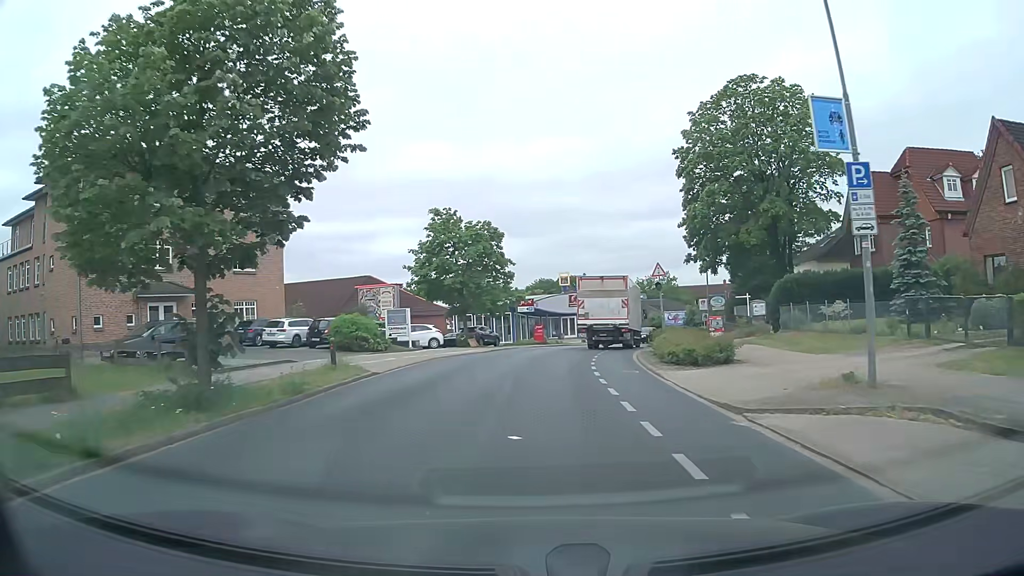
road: tertiary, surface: asphalt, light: Day
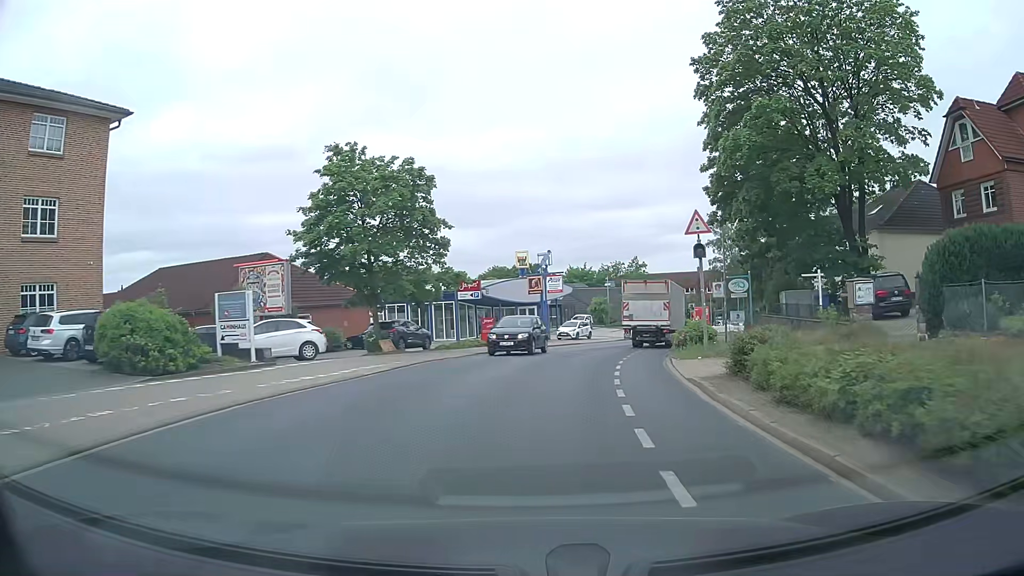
(+0.3, +15.9) m; +3°
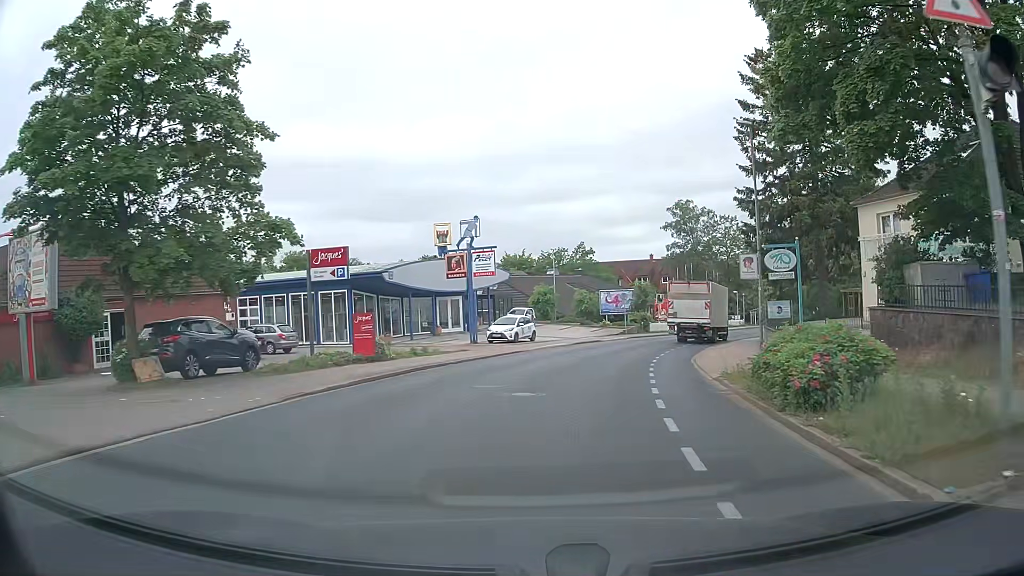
(+0.9, +15.9) m; +6°
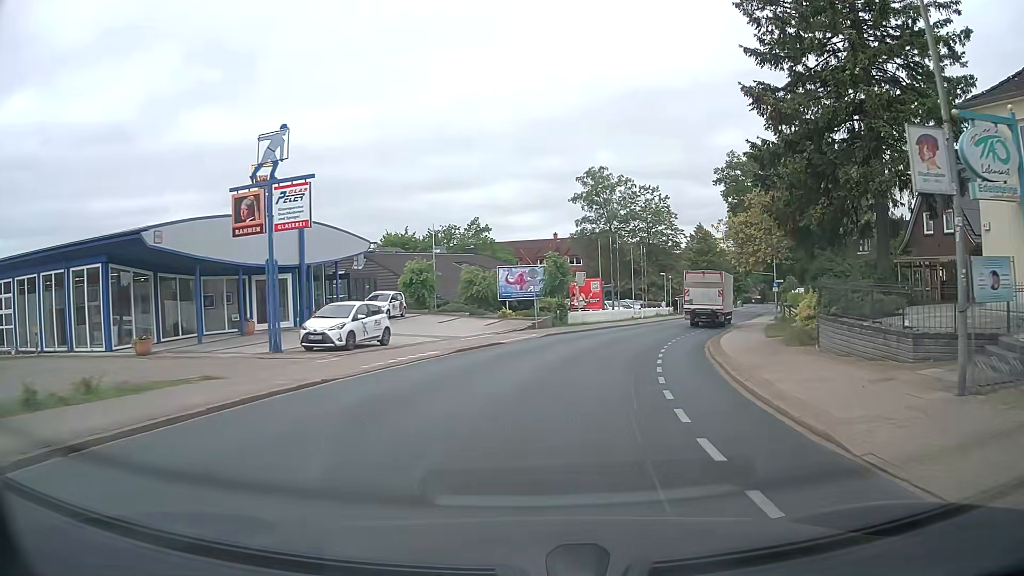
(+1.2, +17.0) m; +9°
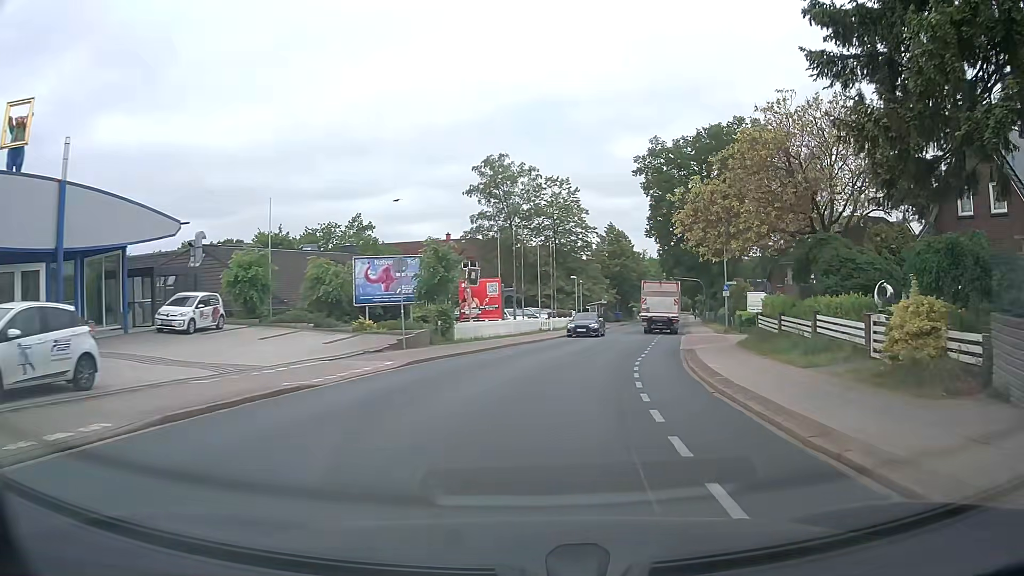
(+0.8, +12.5) m; +8°
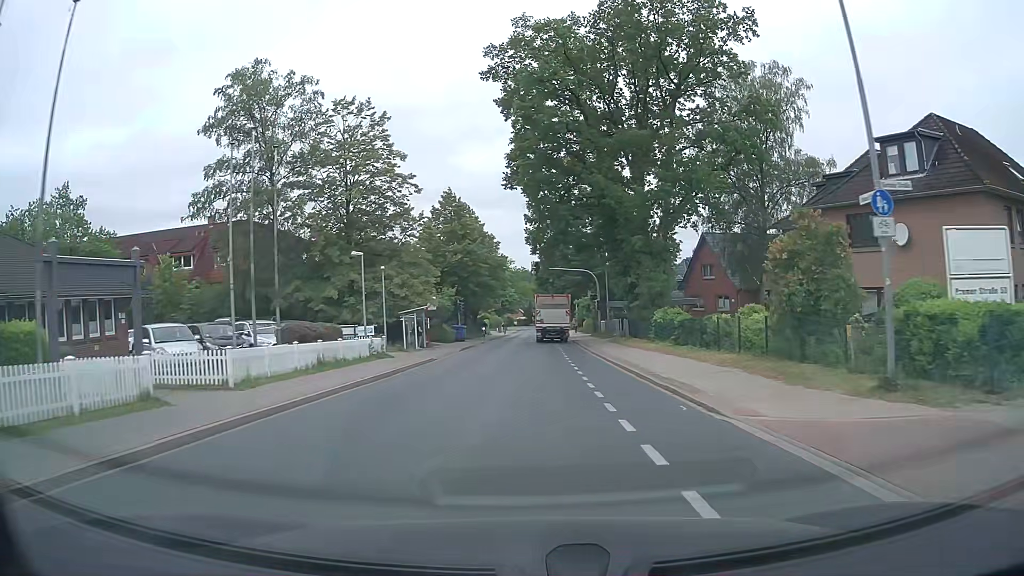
(+5.0, +34.1) m; +13°
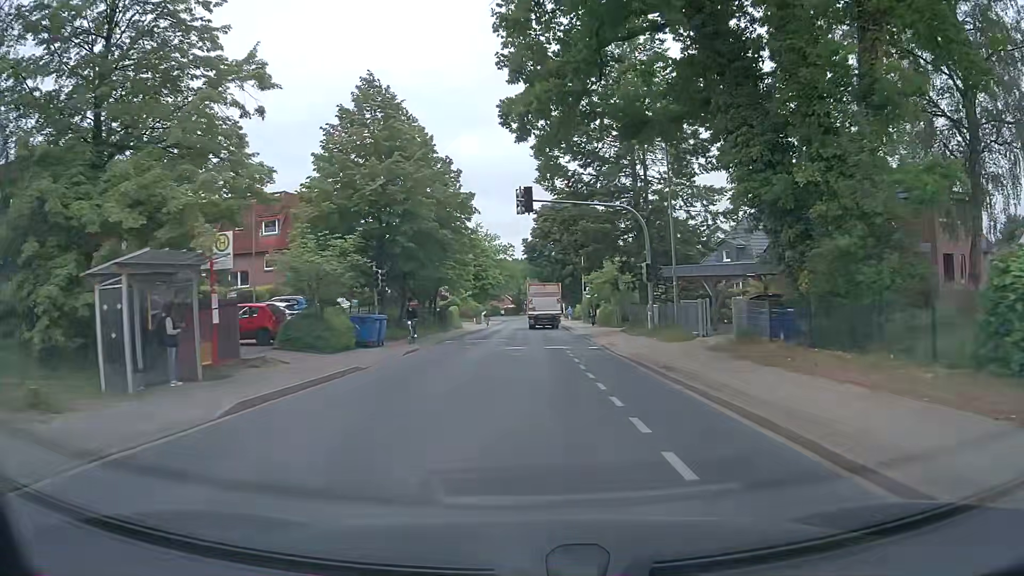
(+0.4, +28.7) m; +1°
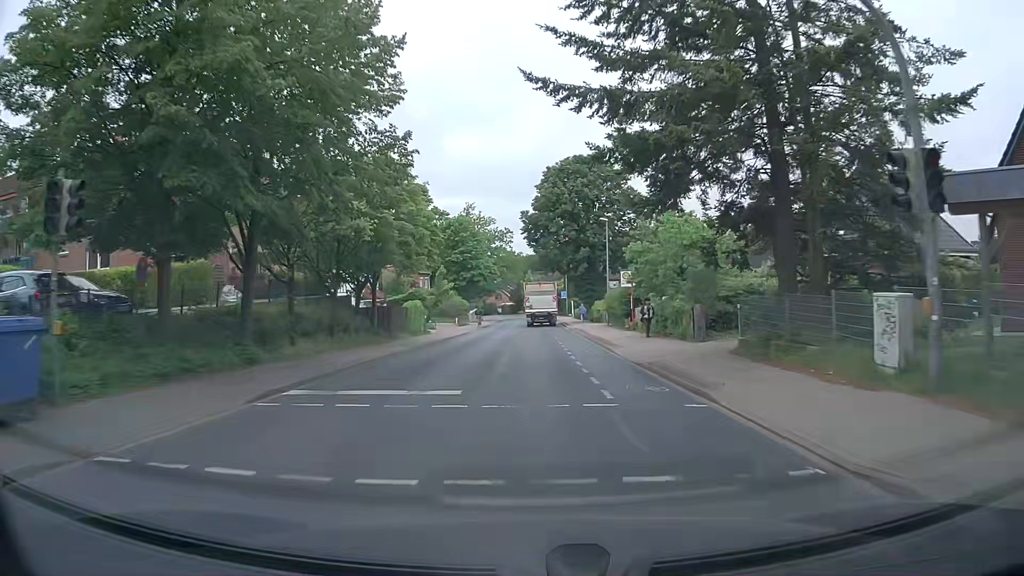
(+0.1, +21.8) m; 0°
(0, +10) (0, +20) (0, +30) (0, +40) (0, +50) (0, +60) (0, +70) (0, +80) (0, +90) (0, +100) m
